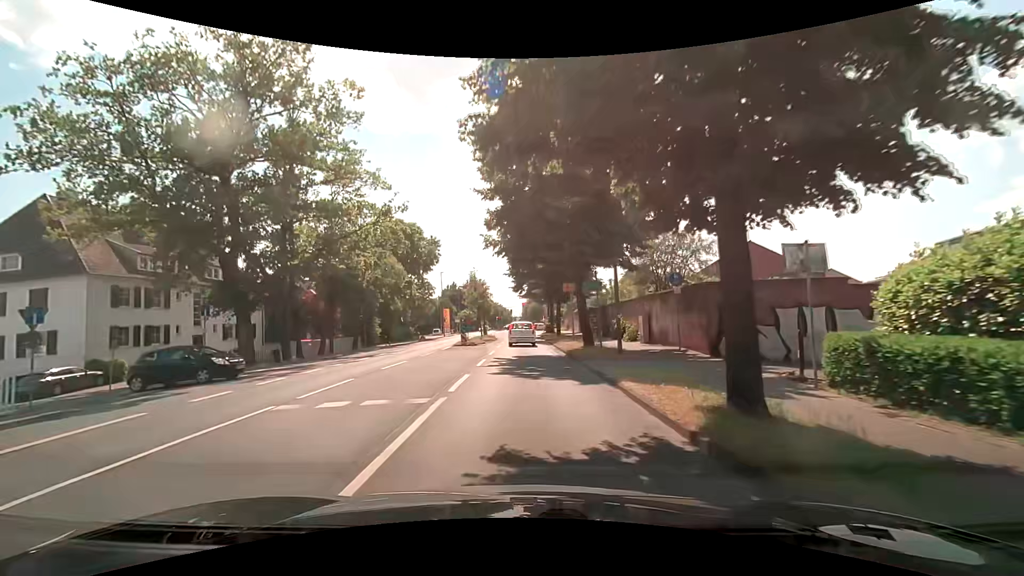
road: secondary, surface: asphalt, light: Day
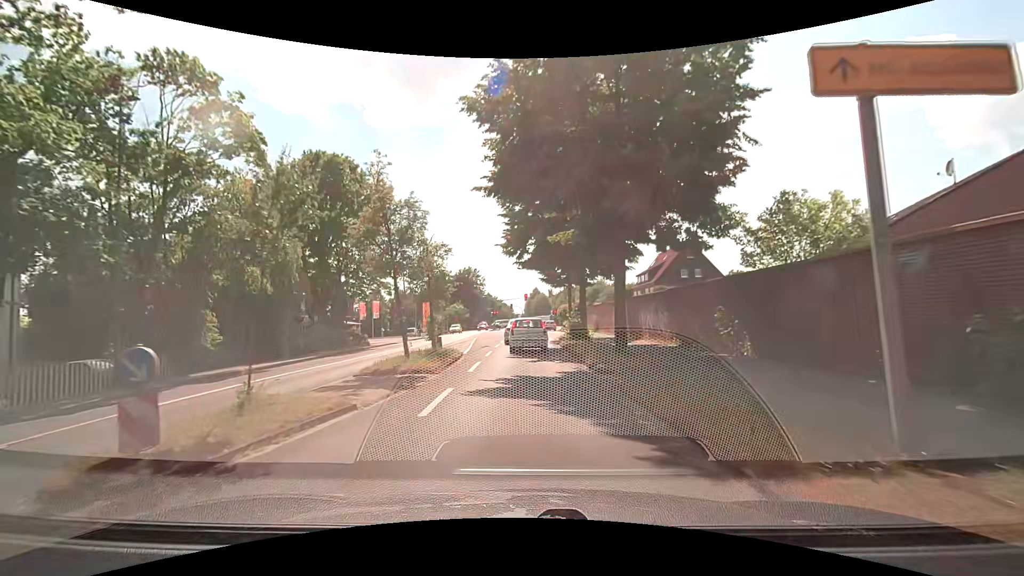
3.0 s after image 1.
(0.0, +27.0) m; 0°
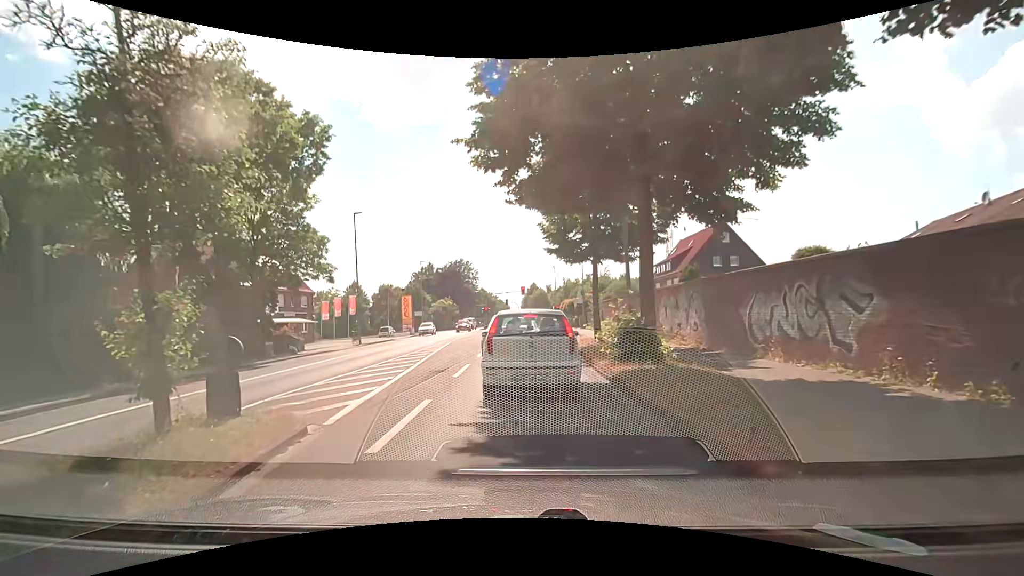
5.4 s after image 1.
(0.0, +13.8) m; 0°
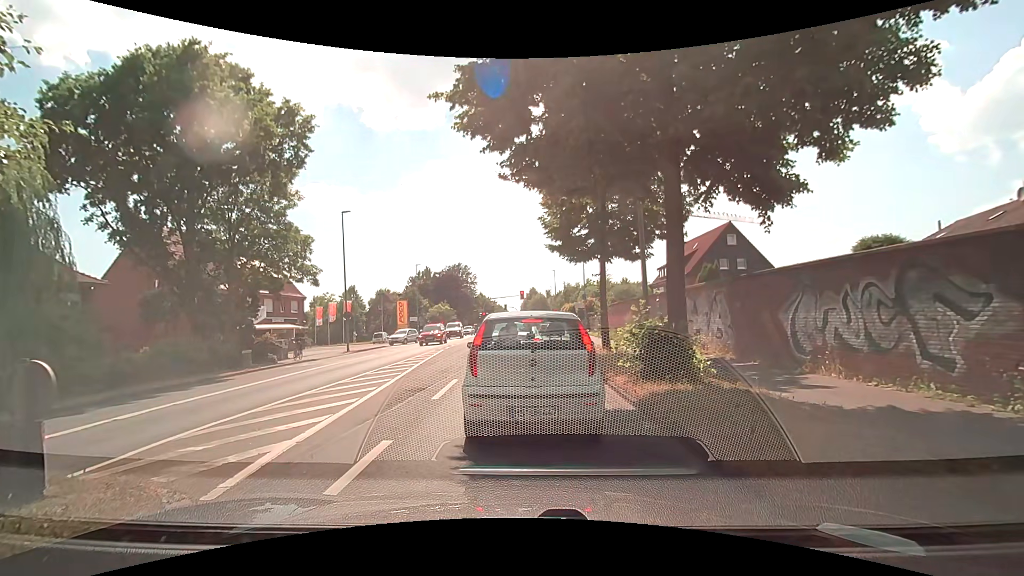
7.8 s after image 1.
(0.0, +2.2) m; +1°
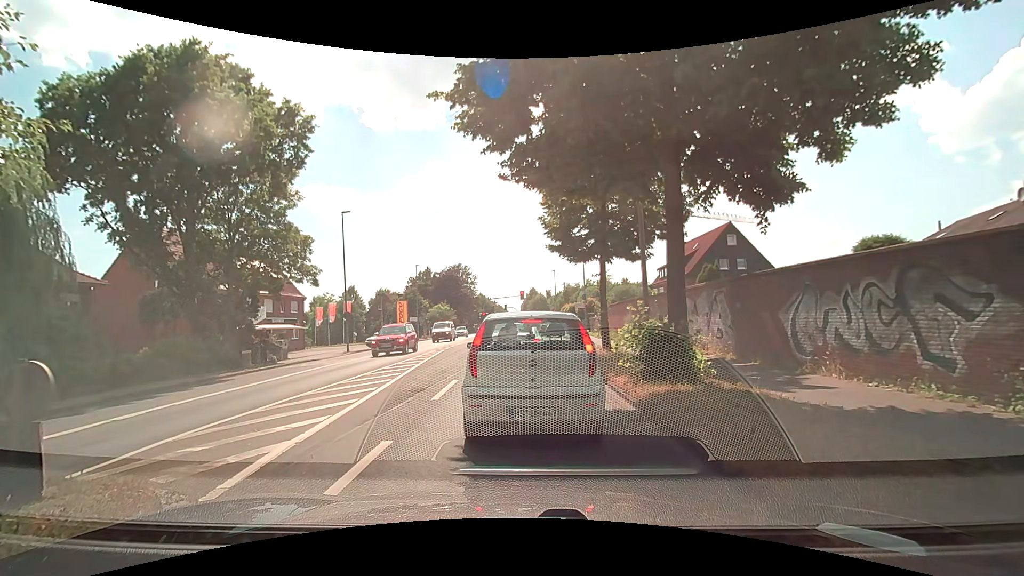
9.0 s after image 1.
(0.0, +0.1) m; 0°
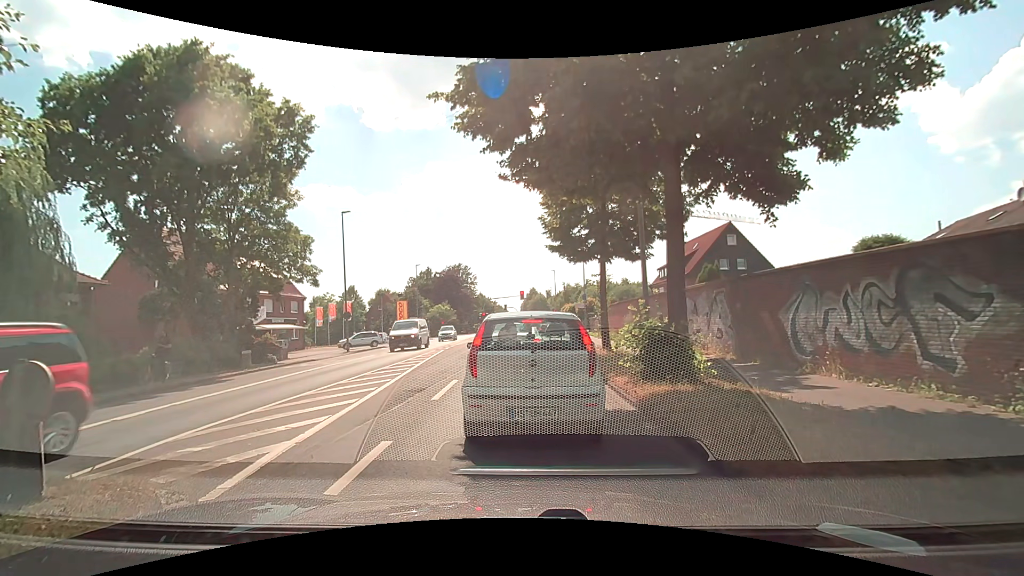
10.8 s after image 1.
(0.0, 0.0) m; 0°
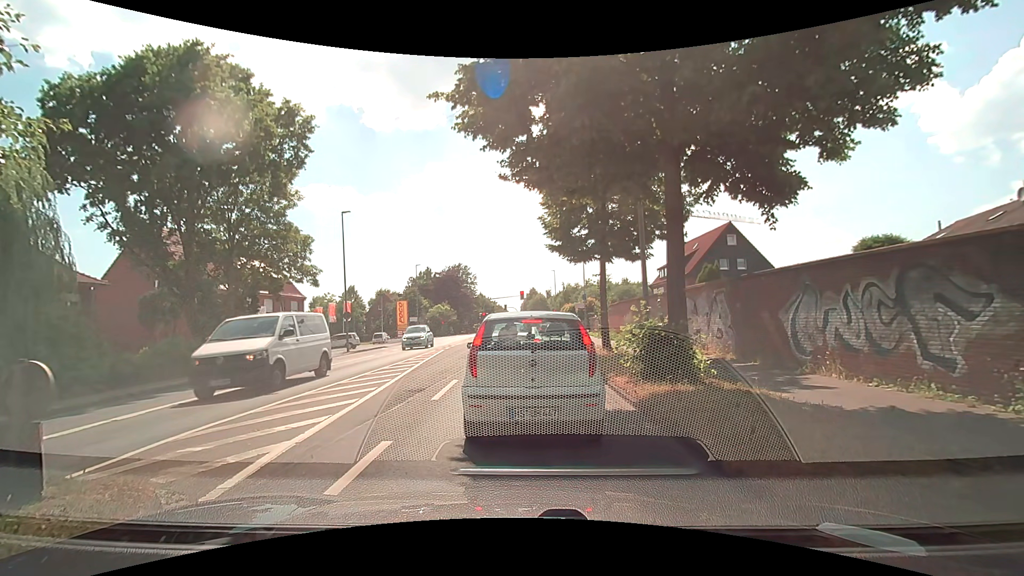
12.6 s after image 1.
(0.0, 0.0) m; 0°
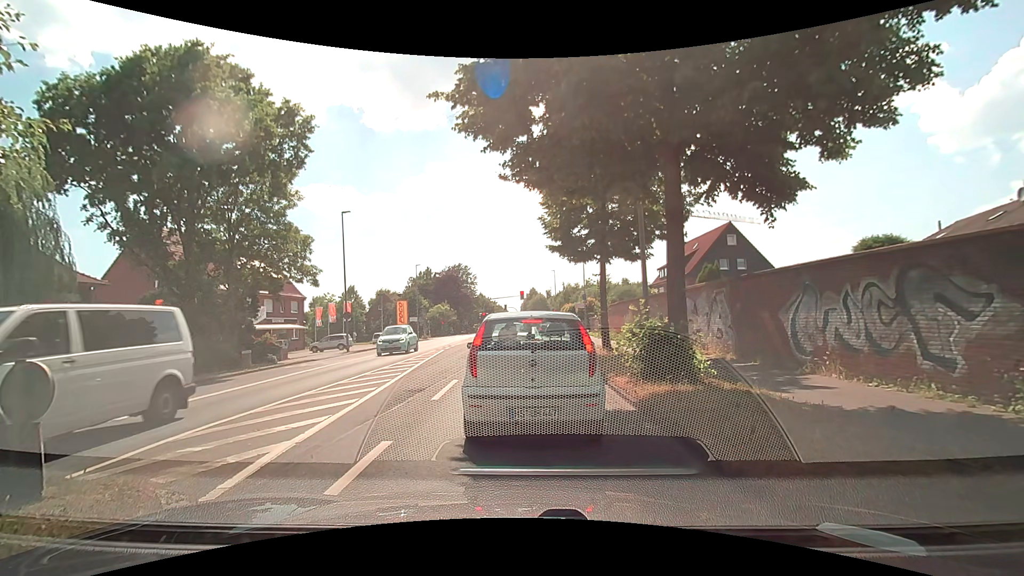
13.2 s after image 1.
(0.0, 0.0) m; 0°
